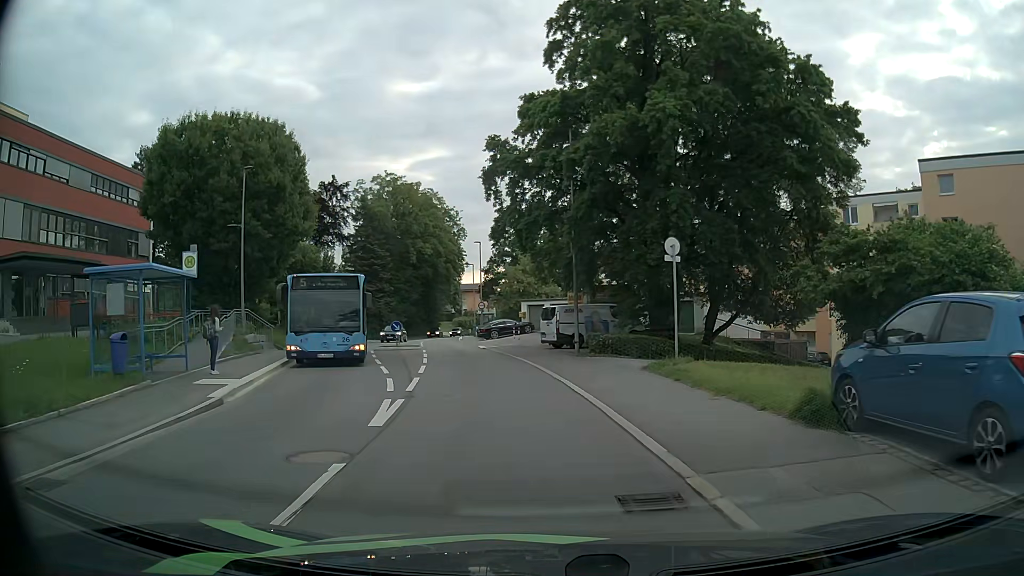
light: Day
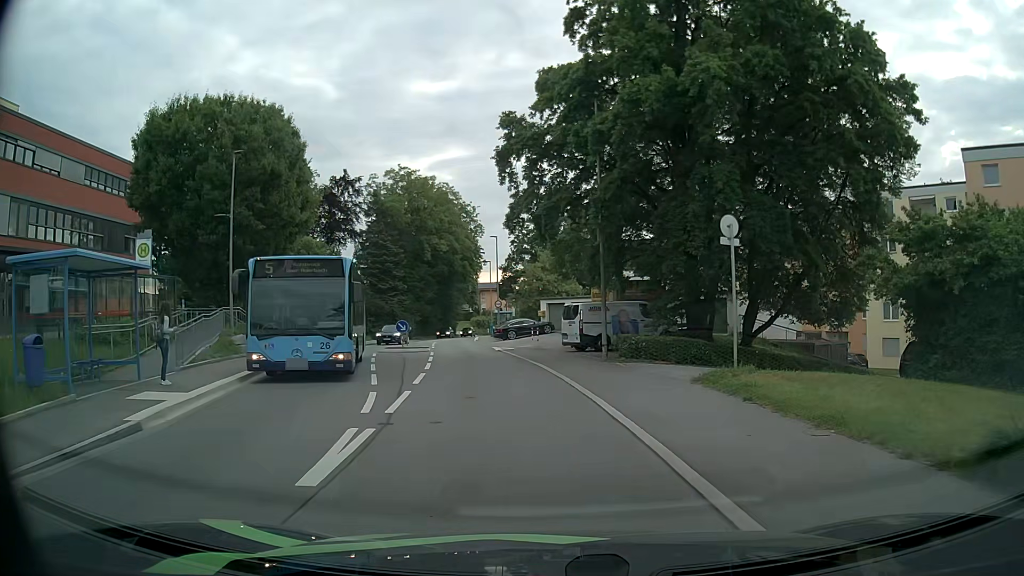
(-0.1, +3.2) m; -3°
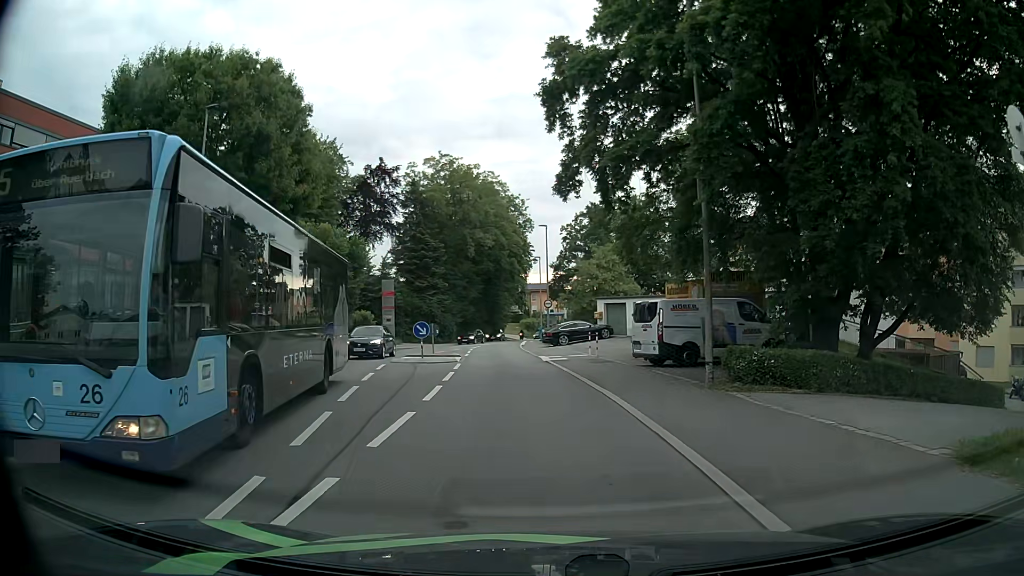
(-0.1, +7.1) m; -3°
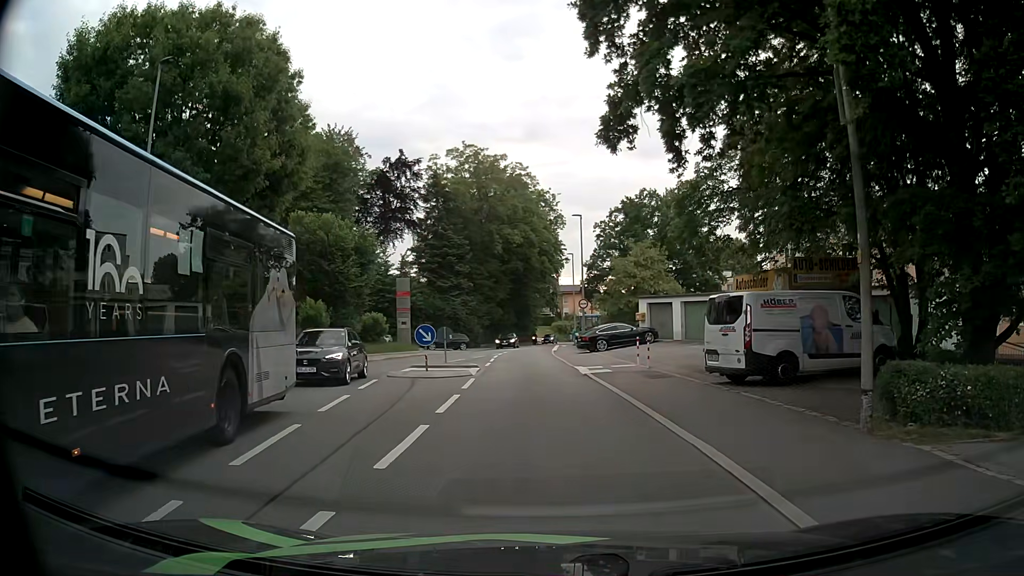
(-0.2, +5.4) m; -3°
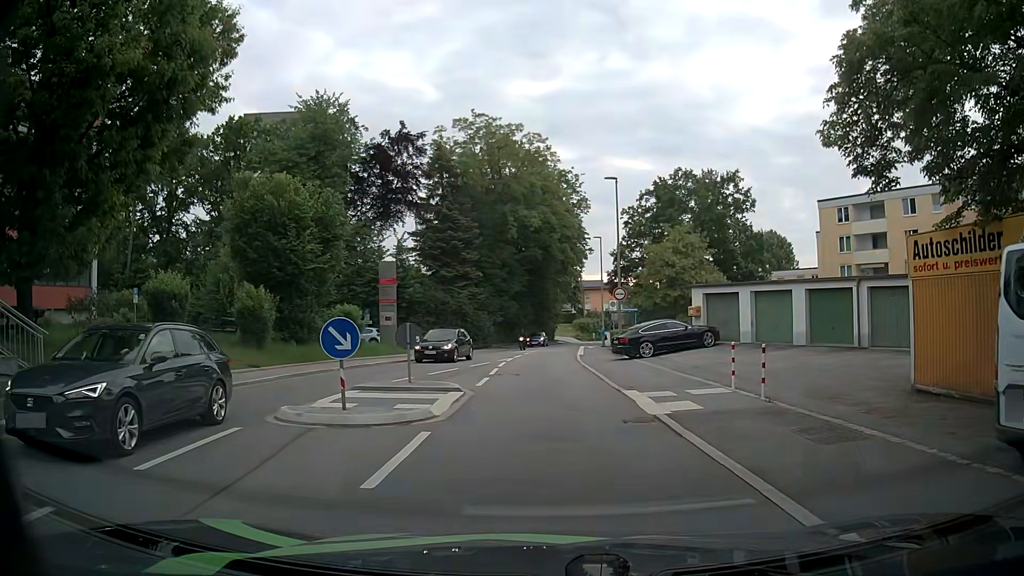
(-0.2, +9.8) m; -2°
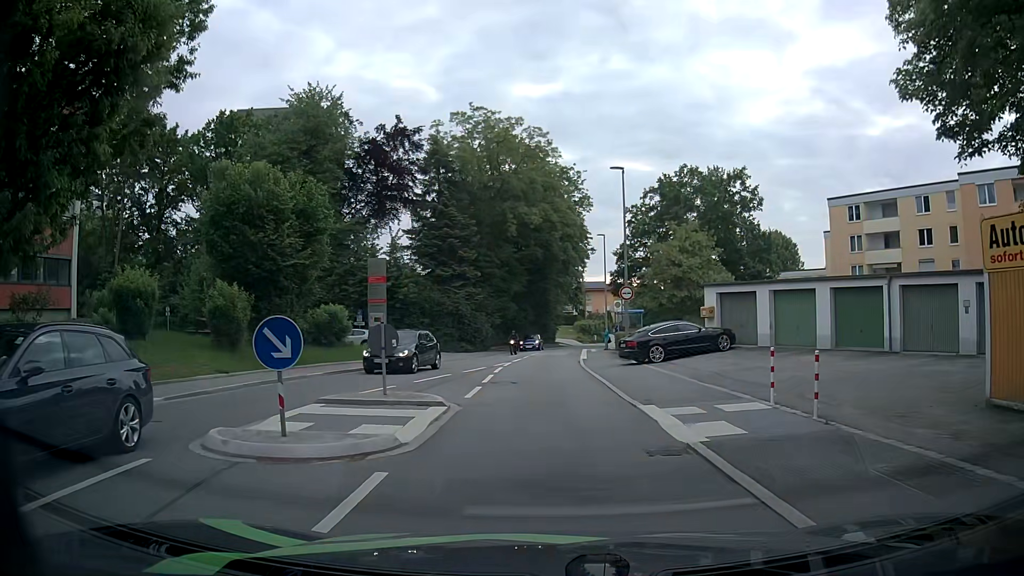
(0.0, +2.5) m; -2°
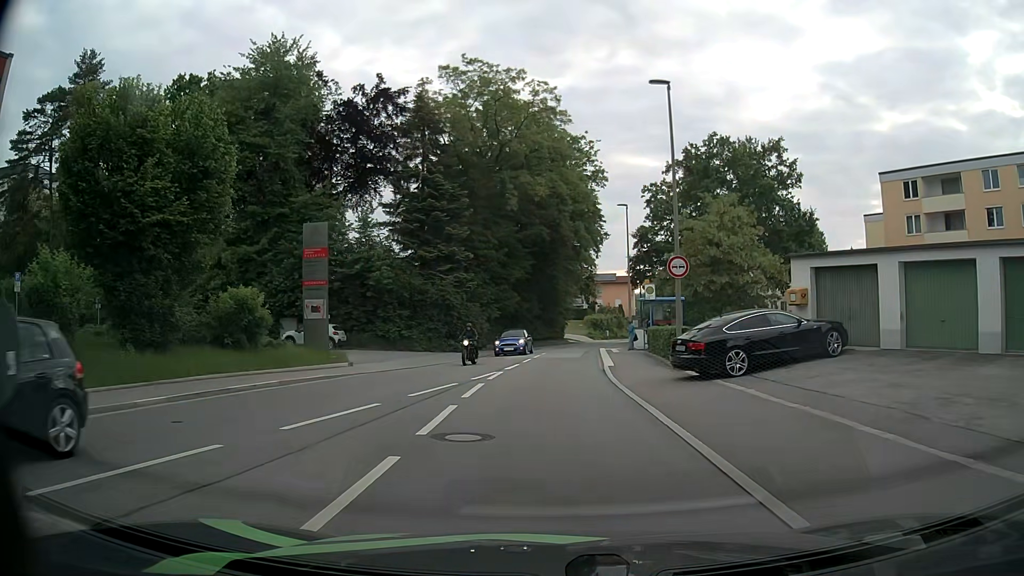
(+0.3, +10.1) m; 0°
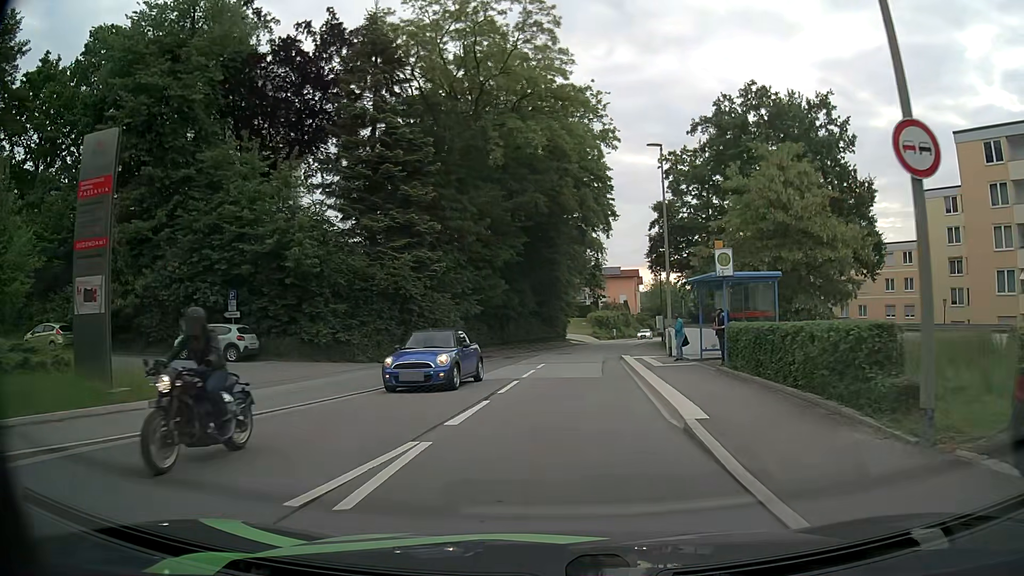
(+0.2, +12.7) m; 0°
